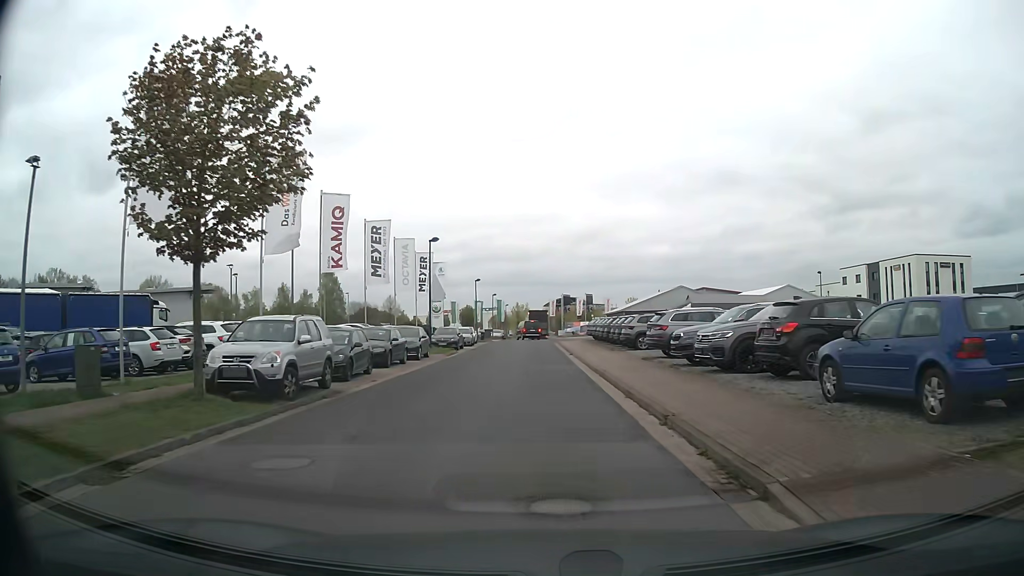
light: Day
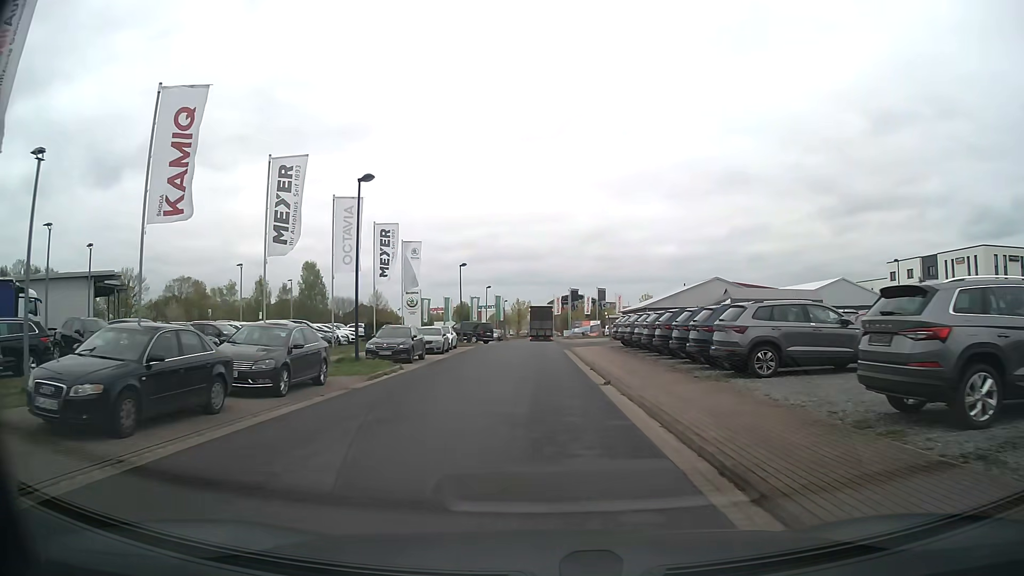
(-0.2, +16.4) m; 0°
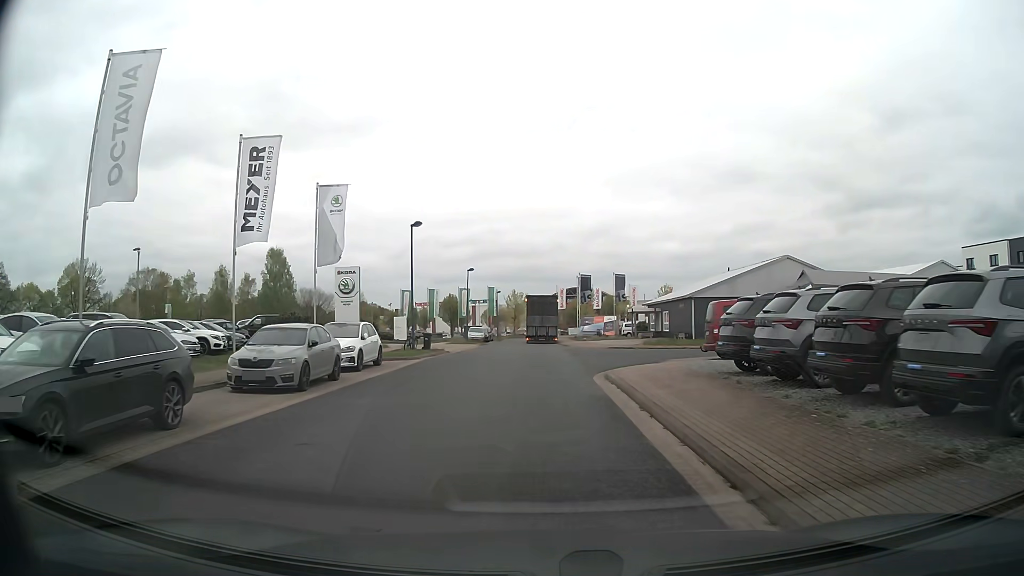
(-0.1, +20.7) m; 0°
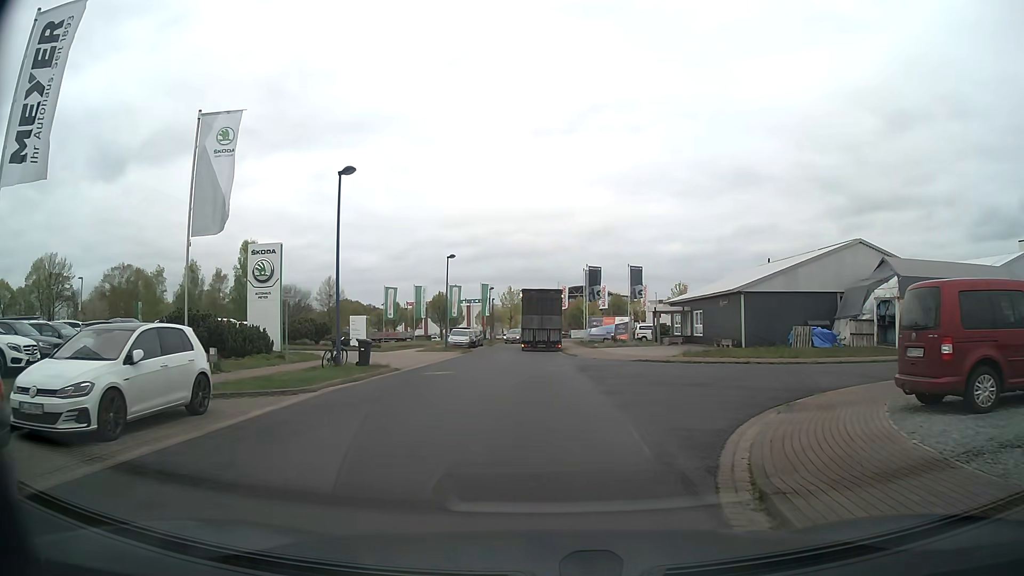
(0.0, +12.2) m; 0°
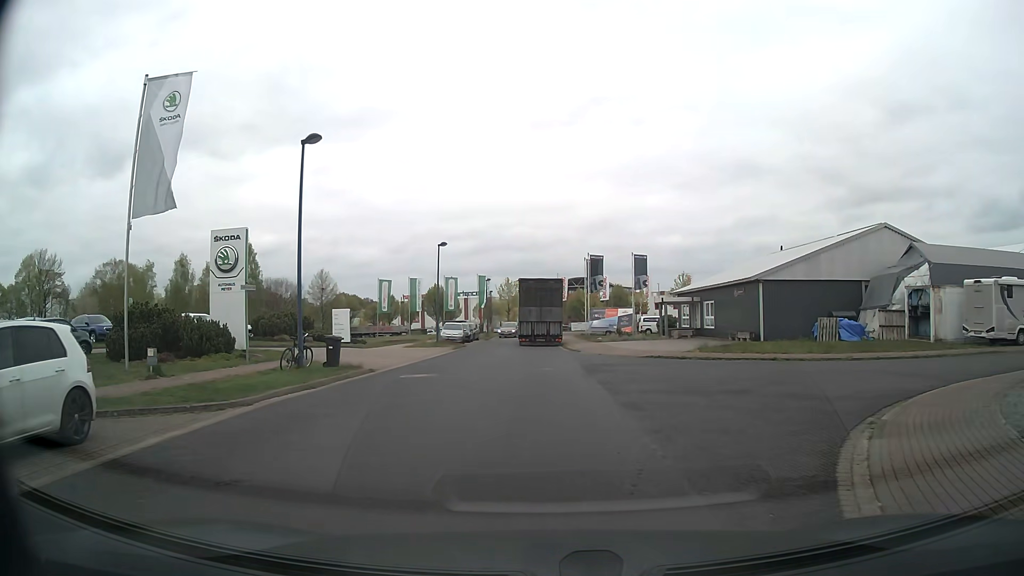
(0.0, +3.3) m; 0°
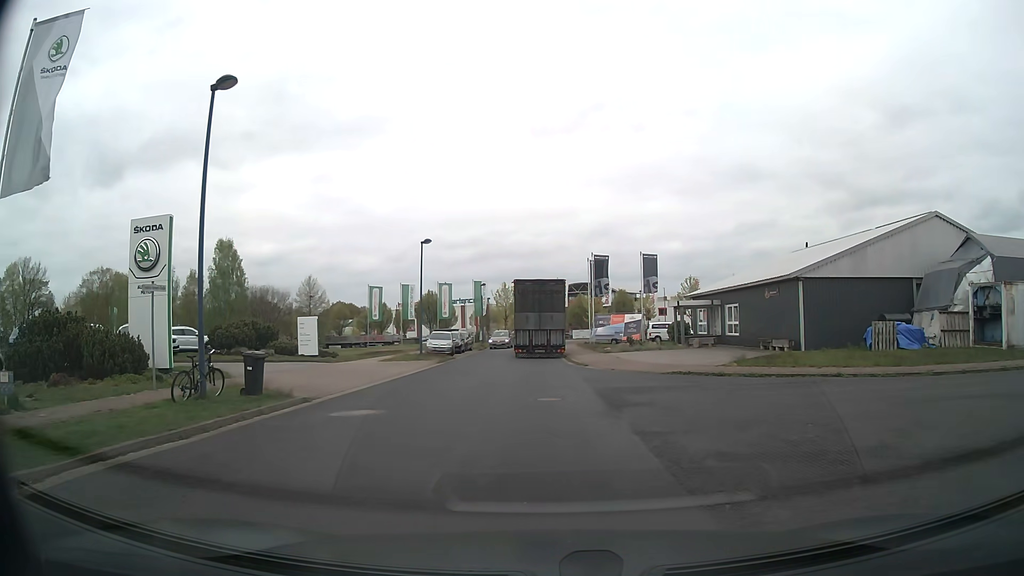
(0.0, +5.4) m; 0°
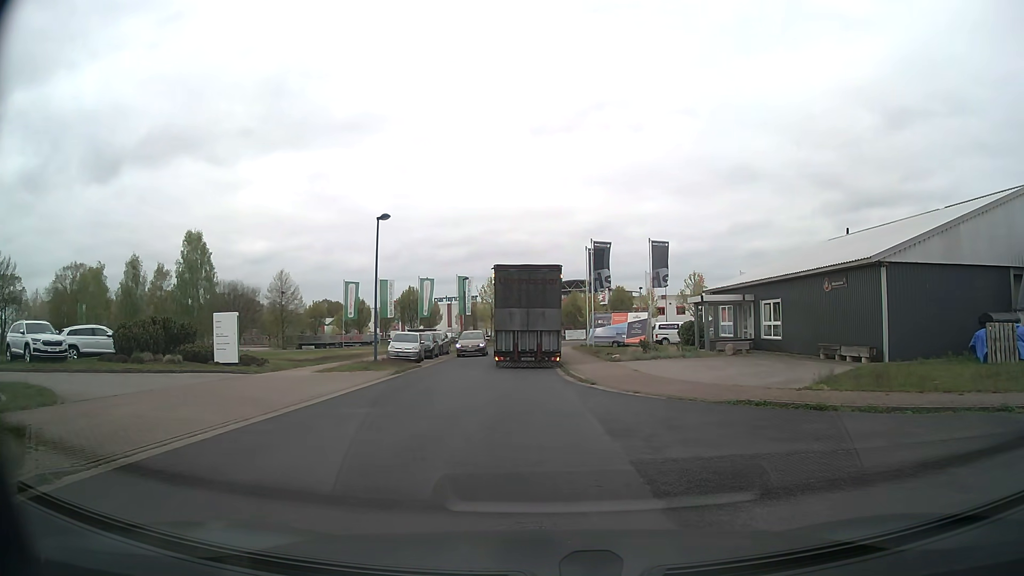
(+0.1, +8.1) m; +1°
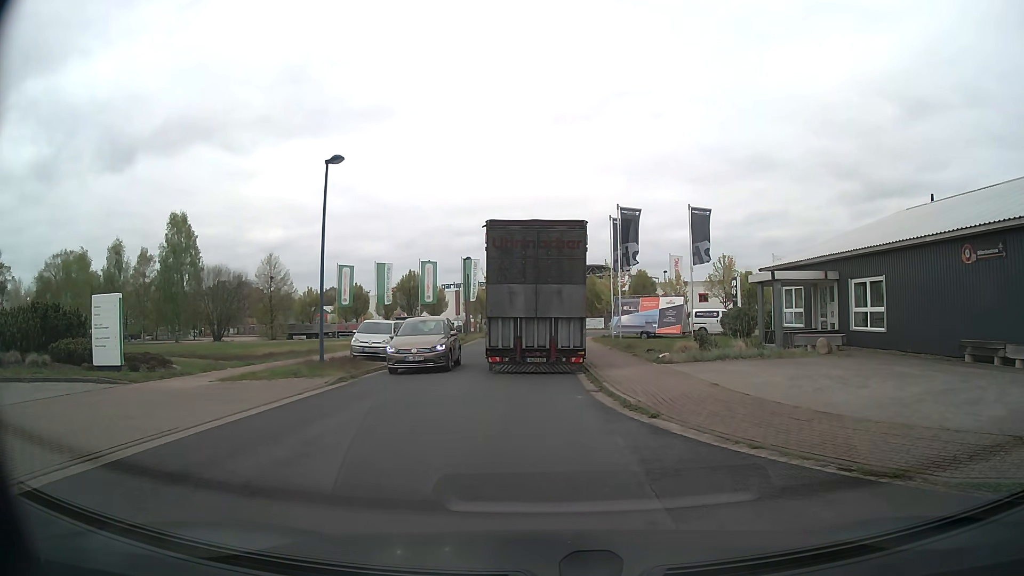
(0.0, +8.4) m; -2°
(-1, +10) (-3, +20) (-3, +30) (-3, +40) (-1, +49) (+3, +59) (+10, +66) (+19, +70) (+29, +71) (+39, +71) m
